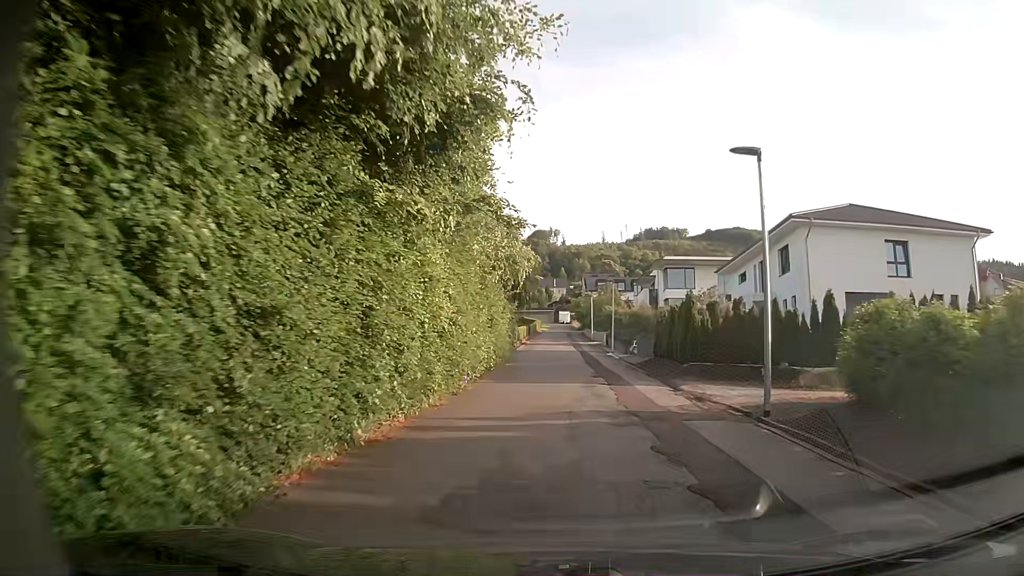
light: Day
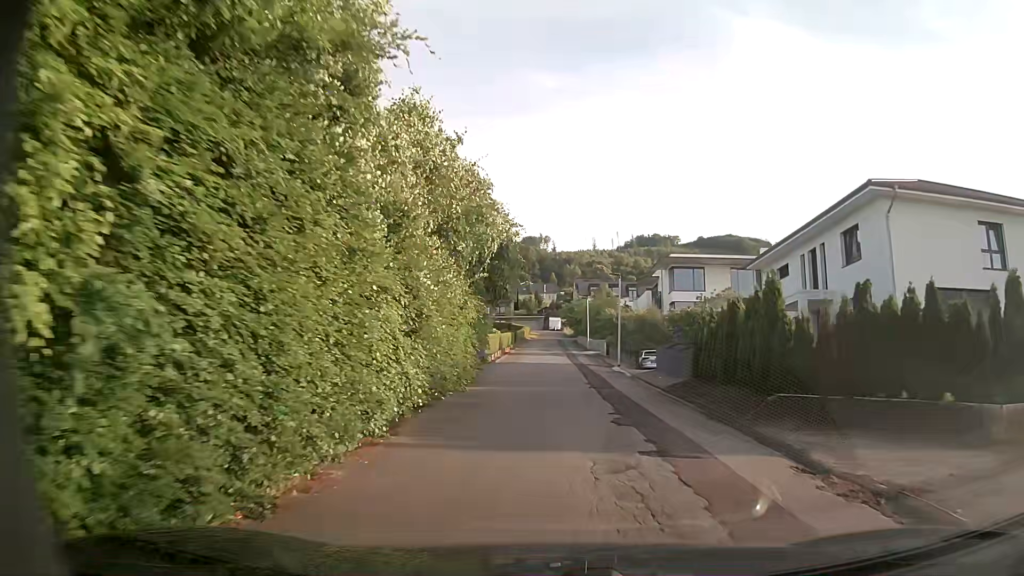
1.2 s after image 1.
(0.0, +9.6) m; +1°
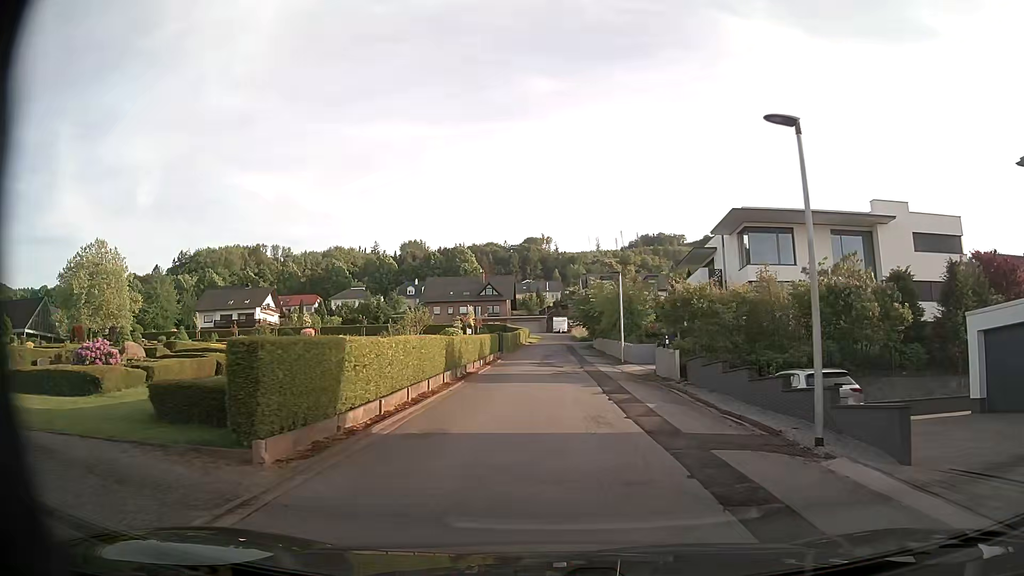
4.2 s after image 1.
(-0.1, +24.5) m; -1°
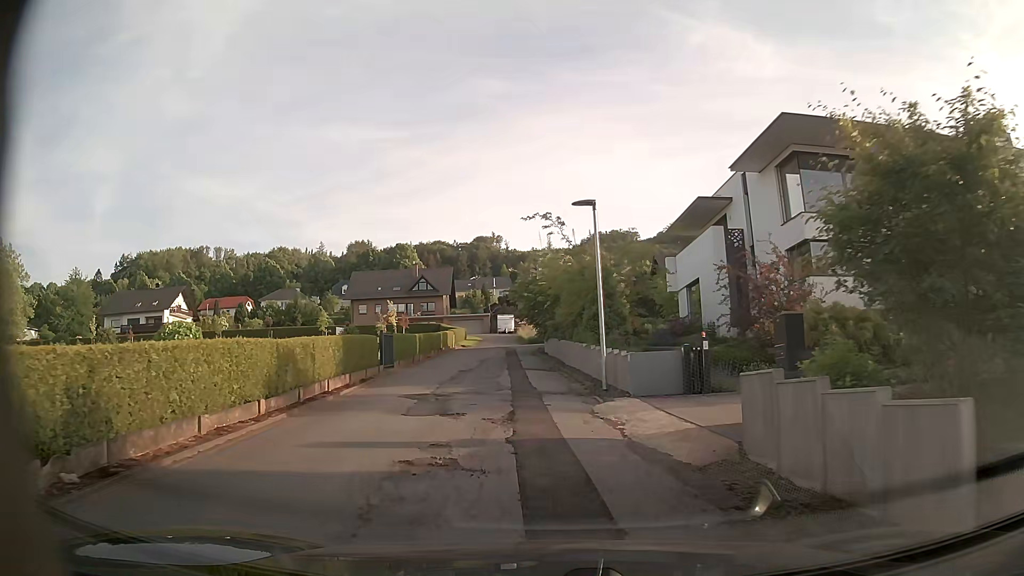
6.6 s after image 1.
(+1.2, +17.2) m; +4°
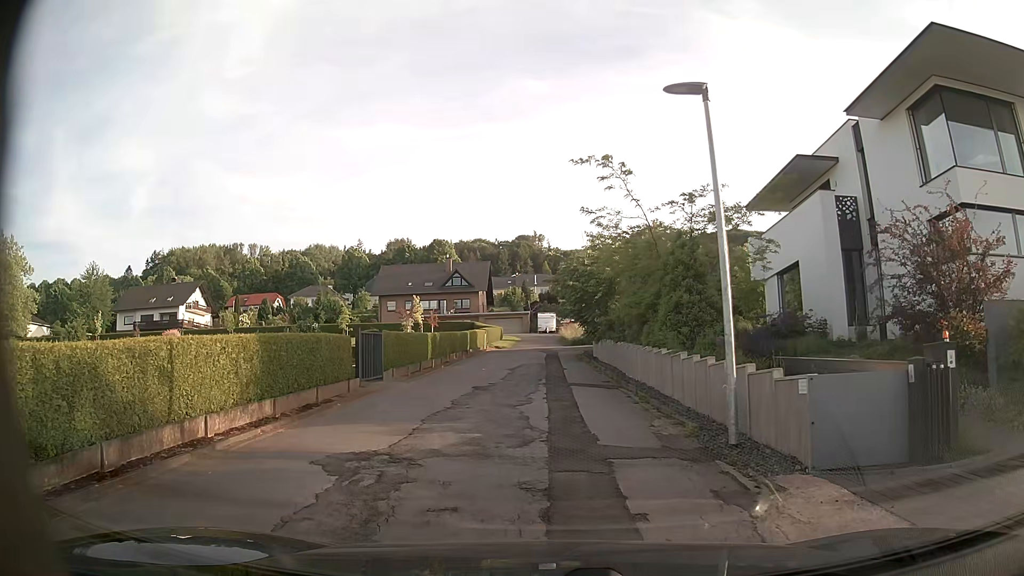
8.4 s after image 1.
(-0.2, +7.5) m; -1°
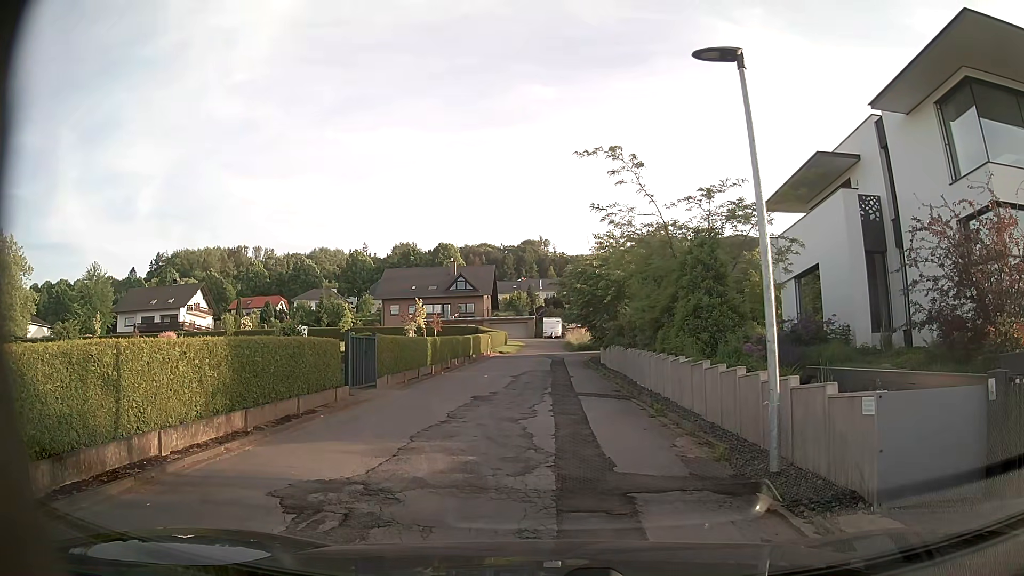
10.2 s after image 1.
(-0.1, +1.3) m; -2°
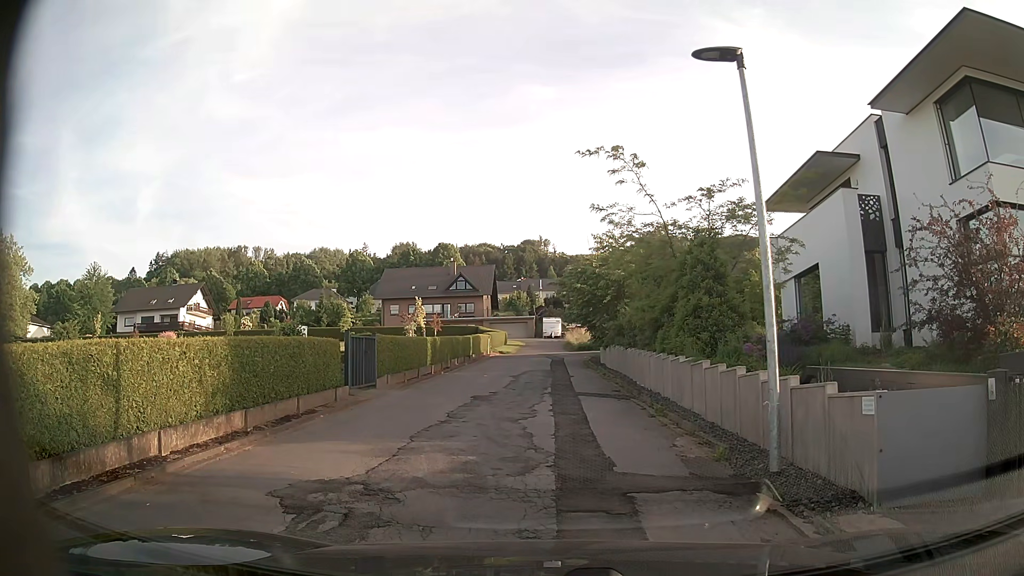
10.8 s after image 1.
(0.0, 0.0) m; 0°
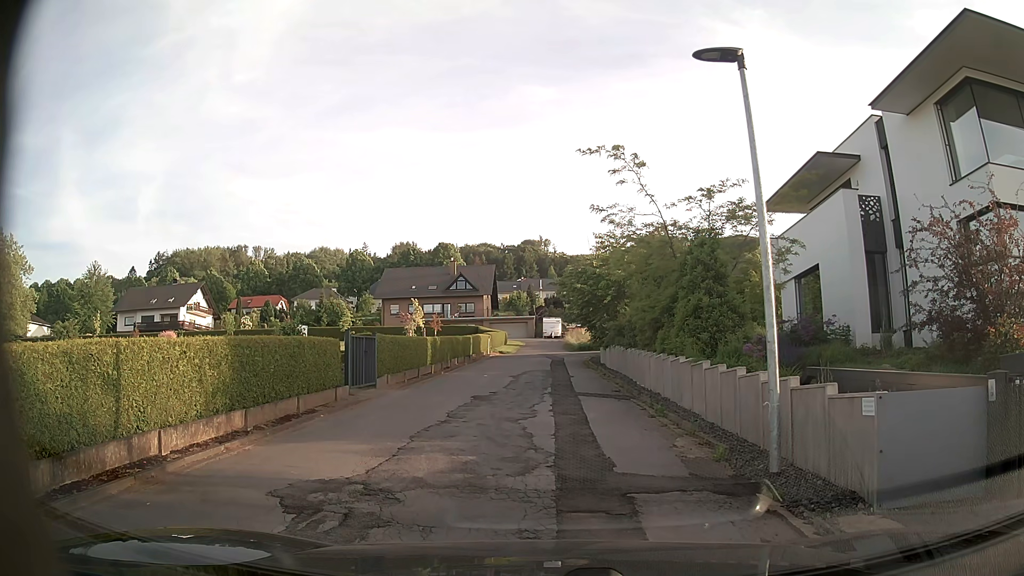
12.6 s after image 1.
(0.0, 0.0) m; 0°
